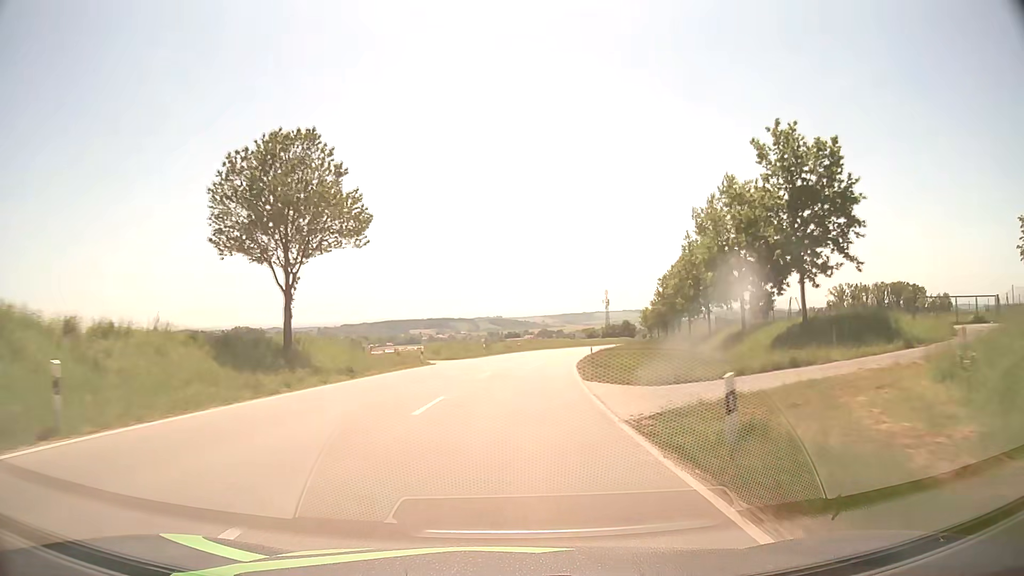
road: secondary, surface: asphalt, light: Day
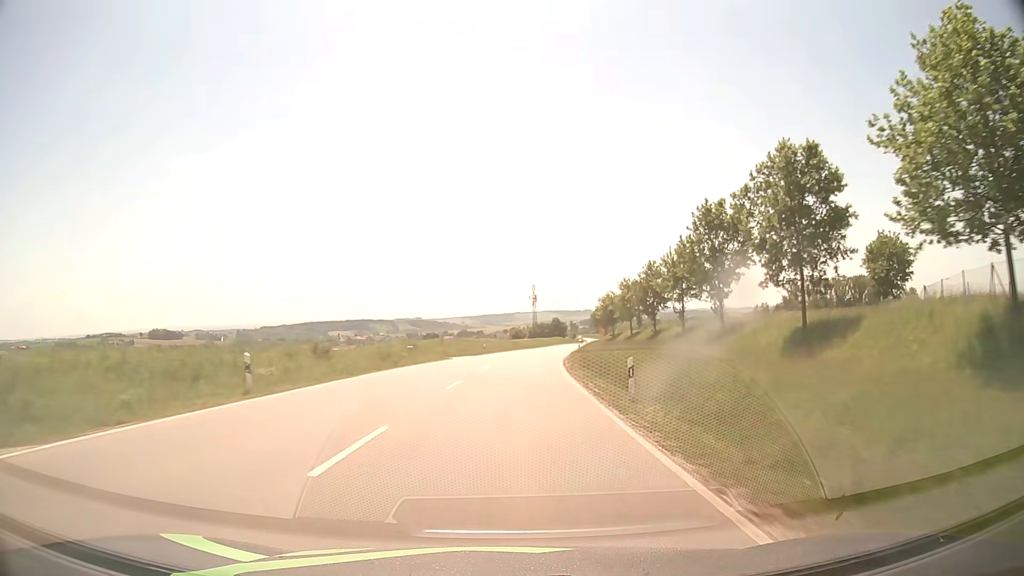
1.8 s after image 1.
(+2.5, +41.7) m; +7°
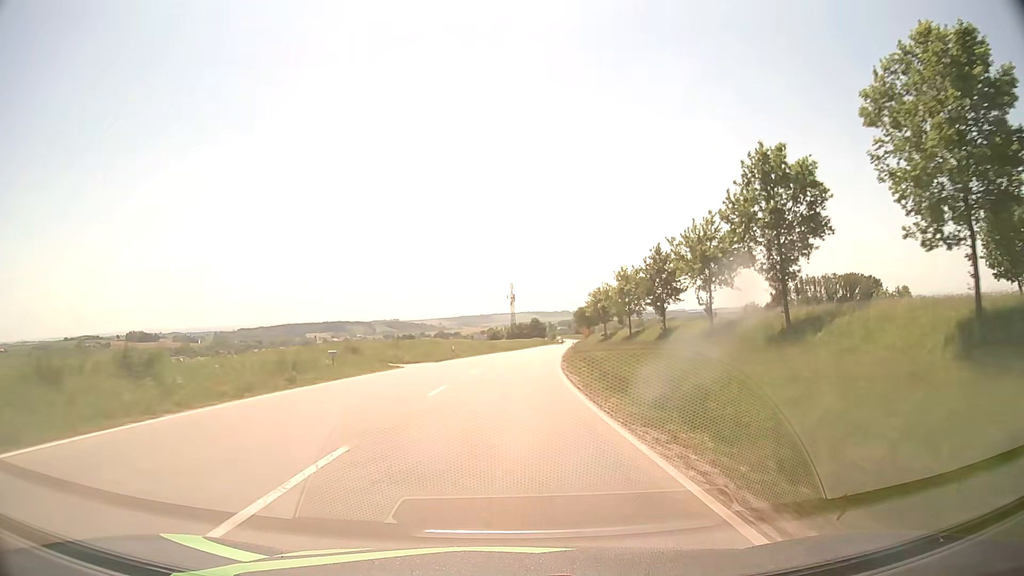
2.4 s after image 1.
(+0.2, +14.0) m; +2°
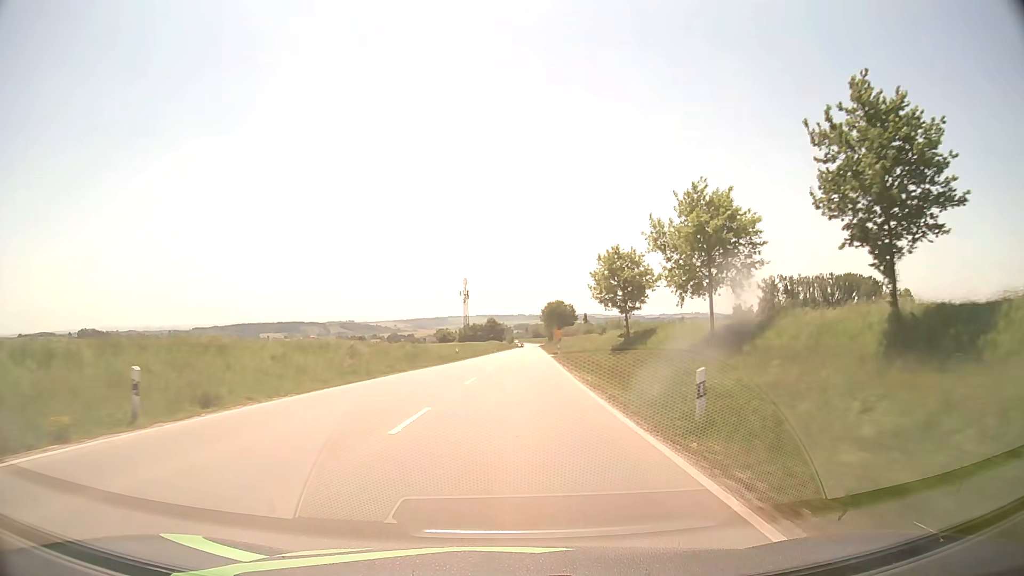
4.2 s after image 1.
(+1.5, +42.1) m; +4°
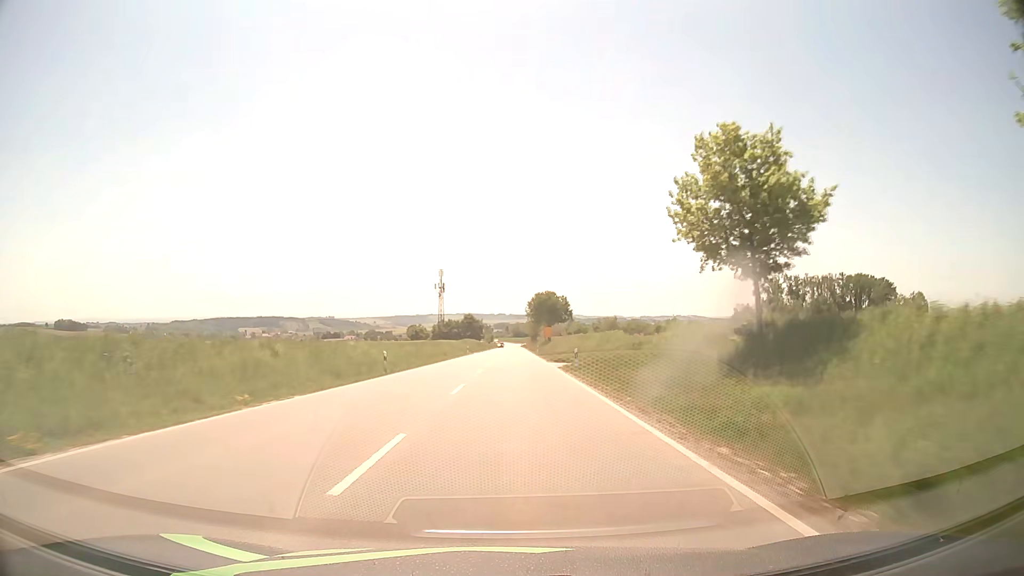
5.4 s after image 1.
(+0.4, +28.2) m; +2°
(0, +10) (0, +20) (0, +30) (0, +40) (+1, +50) (+1, +60) (+1, +70) (+1, +80) (+1, +90) (+2, +100) m
